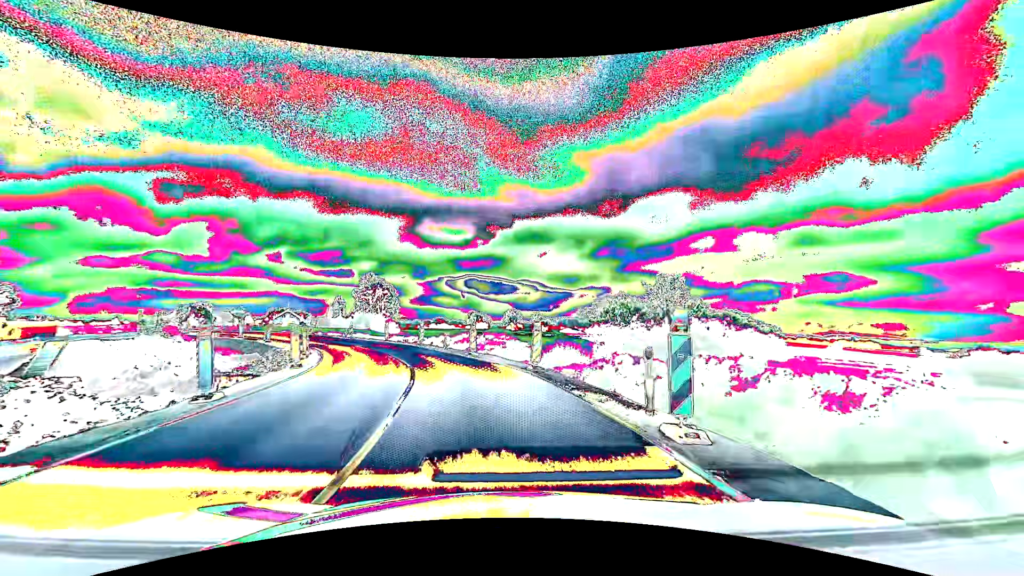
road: primary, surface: asphalt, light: Day
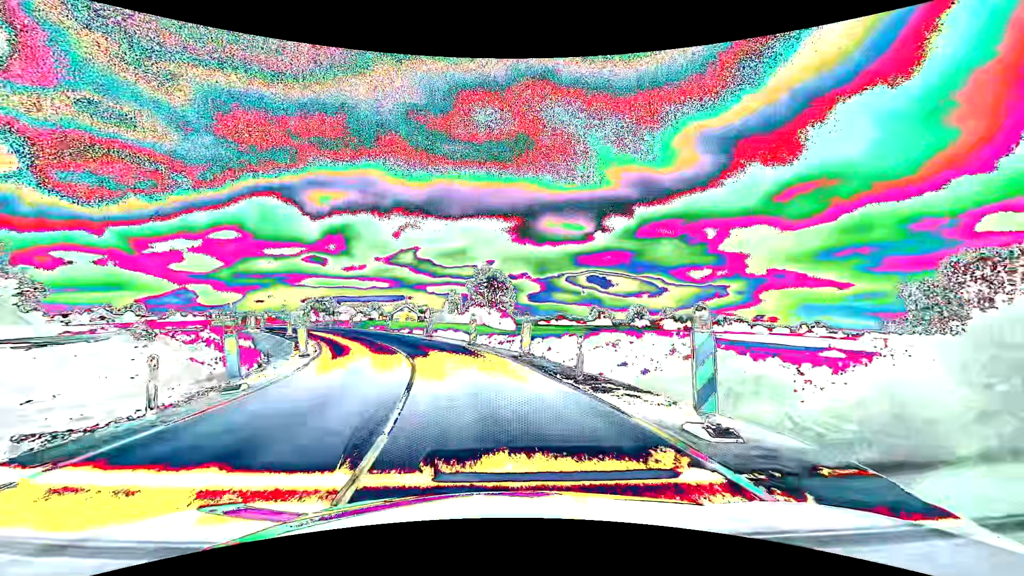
(-2.3, +19.7) m; -14°
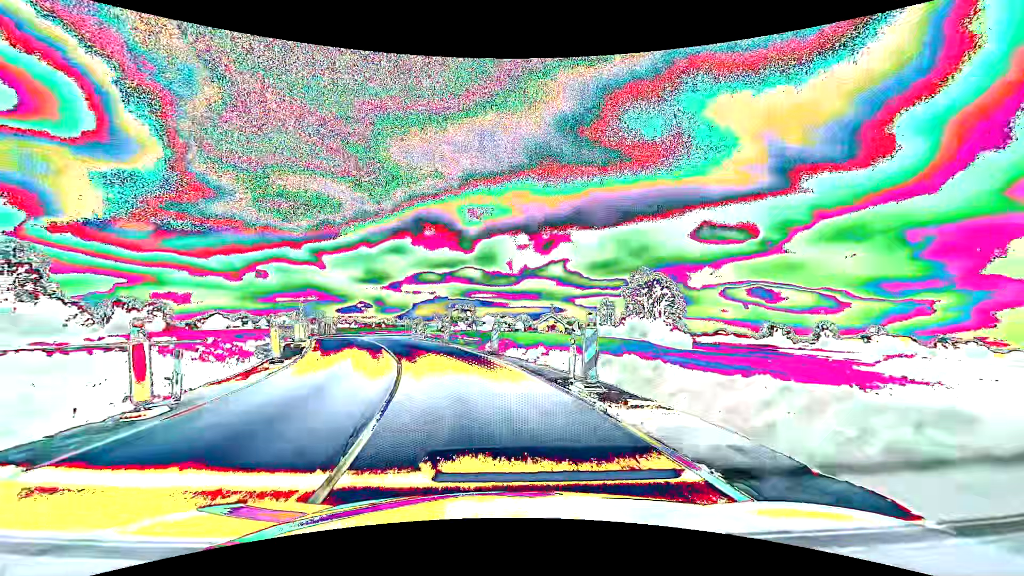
(-3.5, +24.4) m; -17°
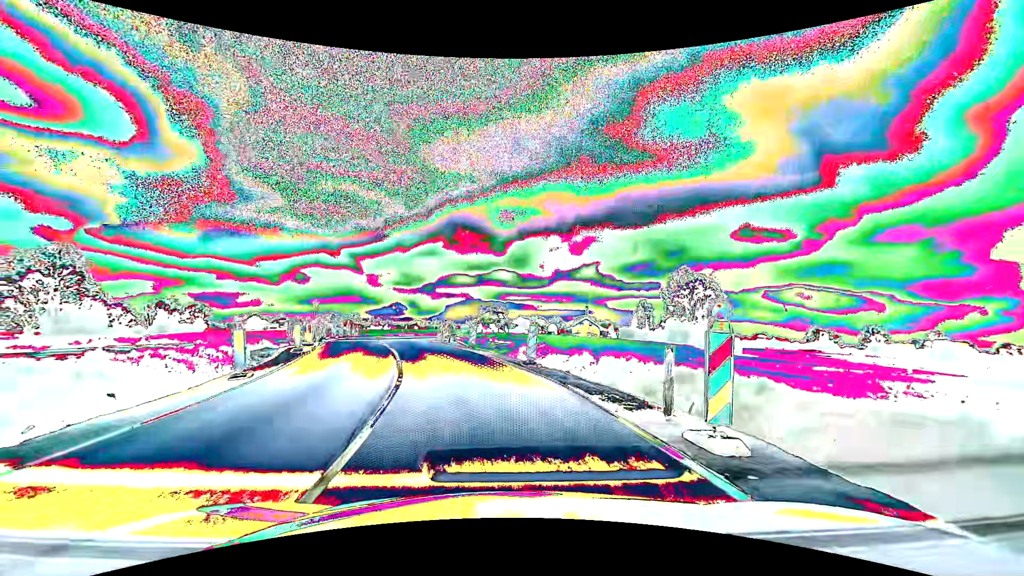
(-0.1, +4.9) m; -3°
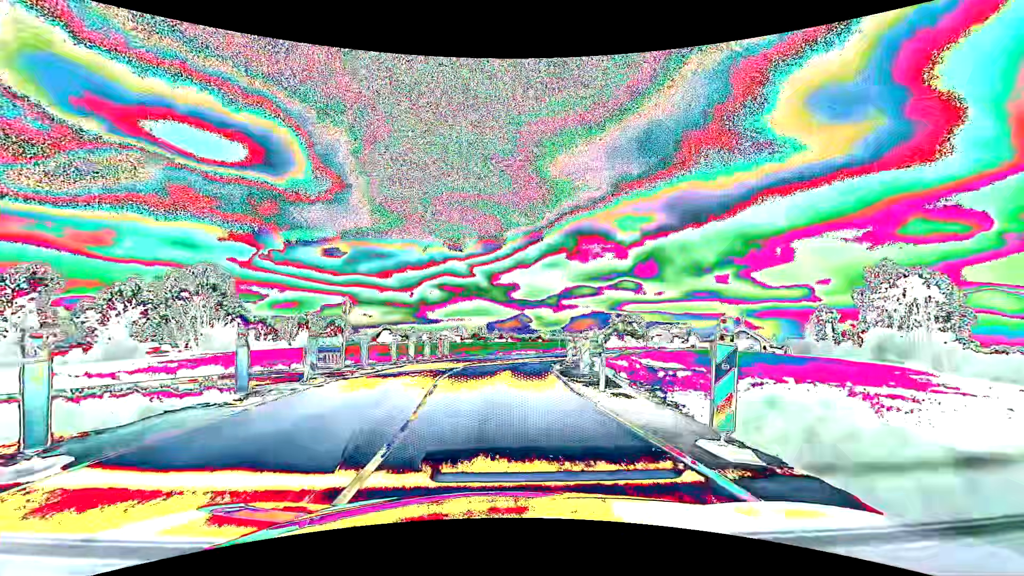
(-2.5, +19.2) m; -15°
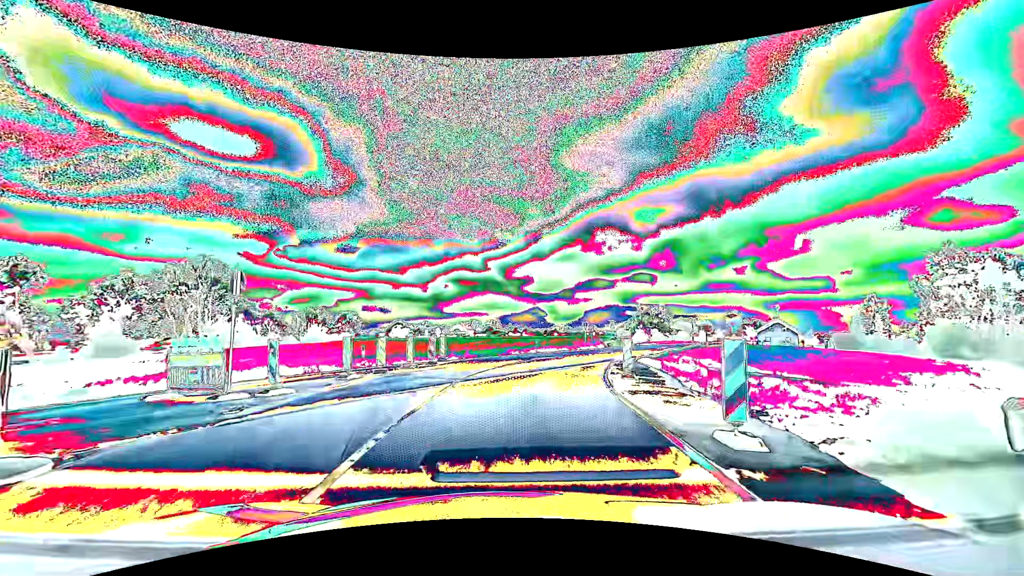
(-0.2, +9.7) m; -2°
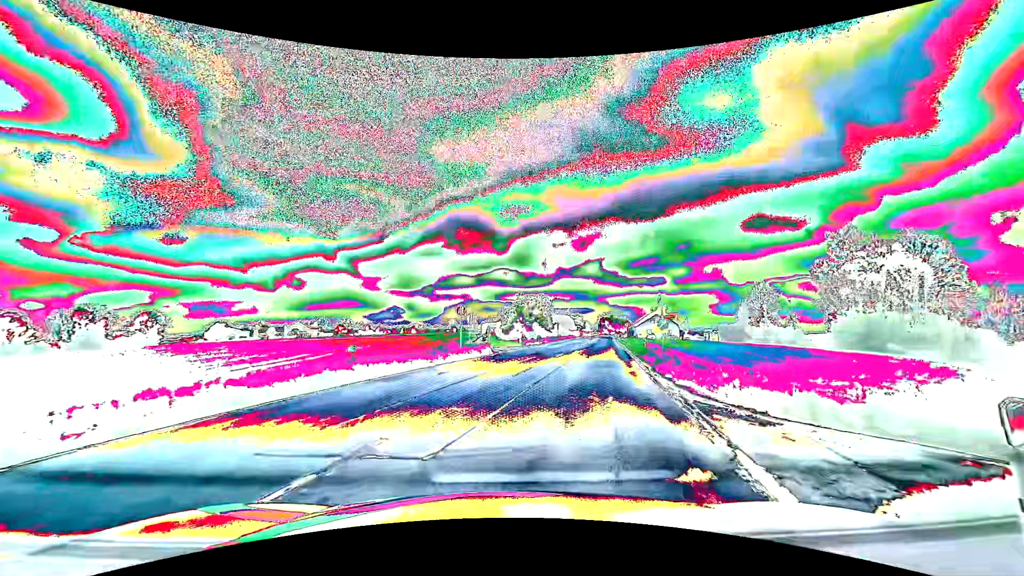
(+2.5, +25.1) m; +16°
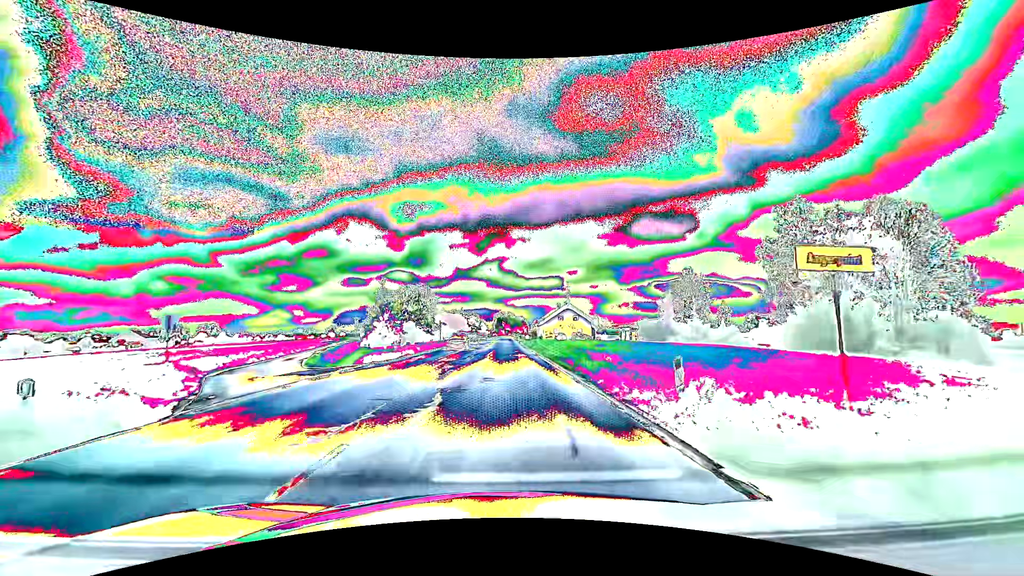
(+3.8, +24.2) m; +12°
(0, +10) (0, +20) (0, +30) (0, +40) (0, +50) (0, +60) (0, +70) (0, +80) (-1, +90) (-1, +100) m
